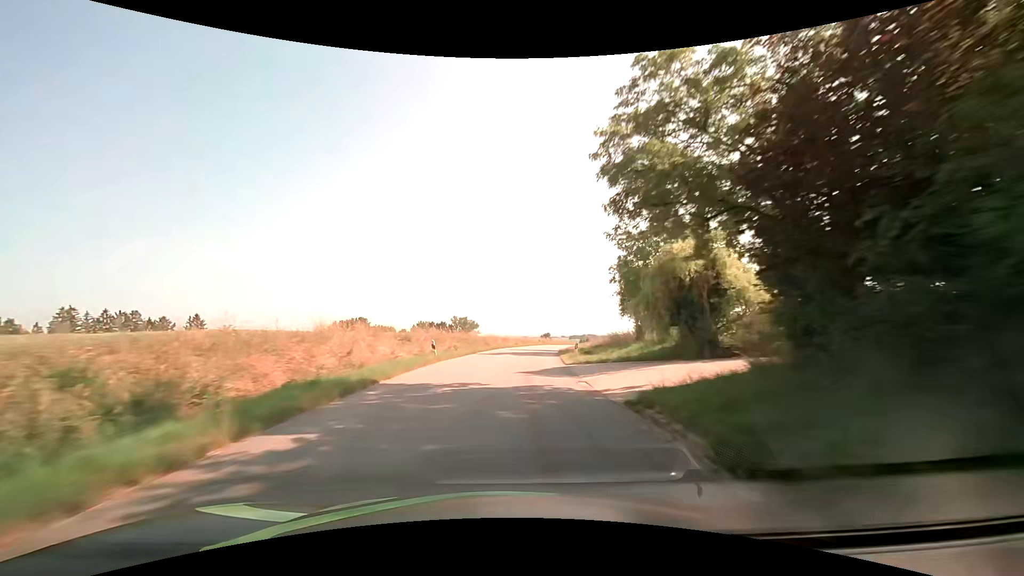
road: tertiary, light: Day
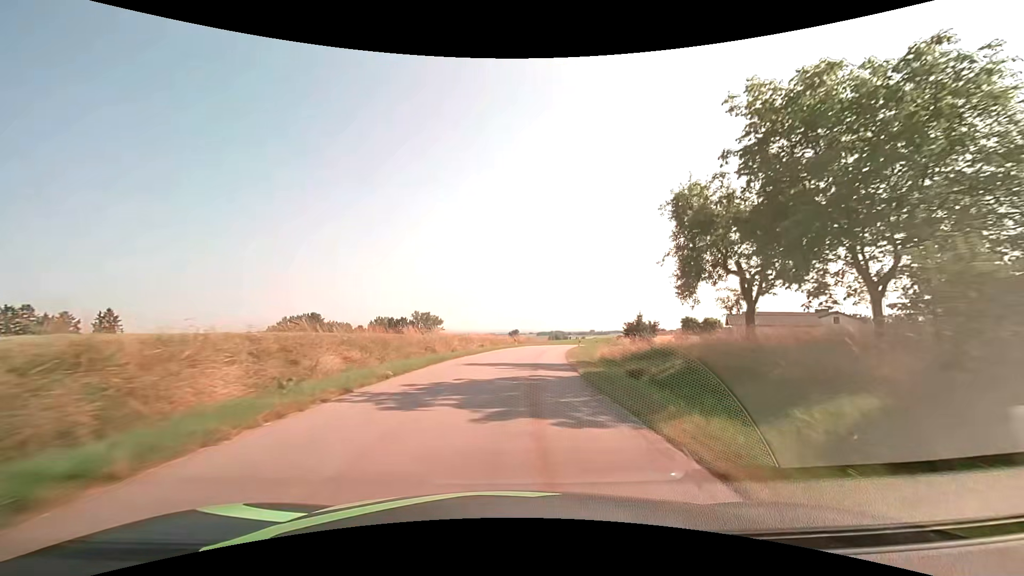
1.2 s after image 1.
(+0.4, +21.8) m; +3°
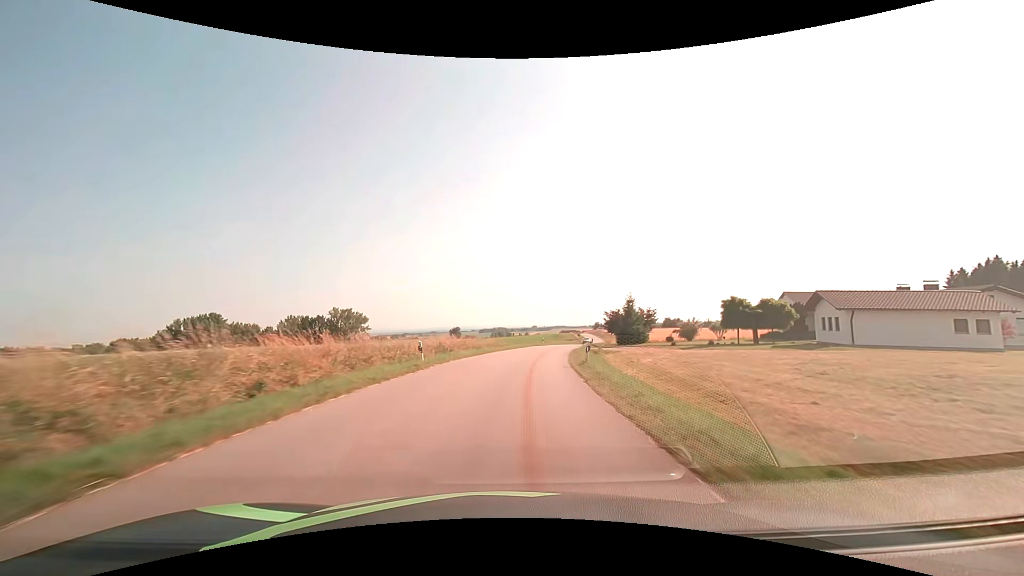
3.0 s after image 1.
(+2.1, +32.7) m; +7°
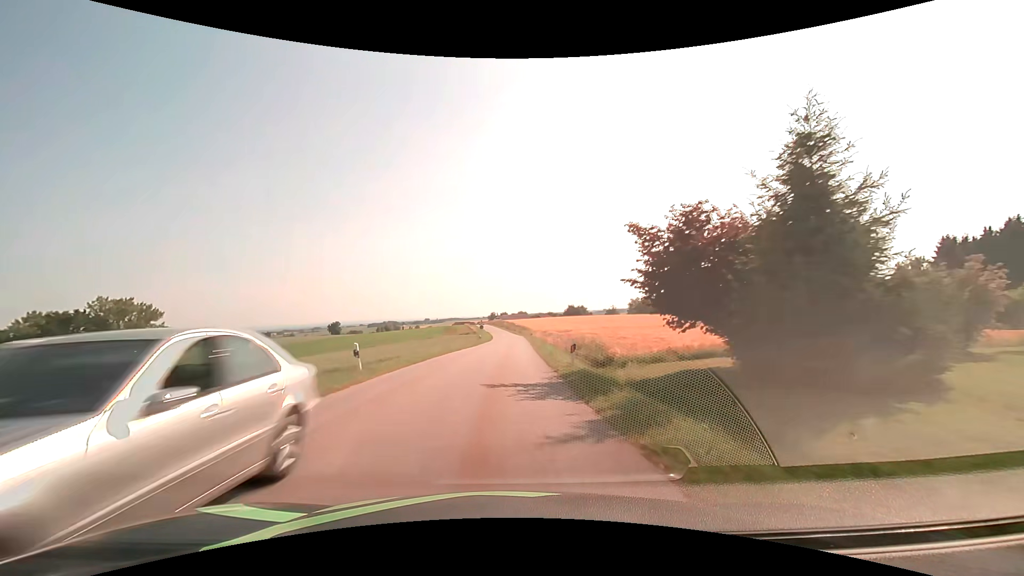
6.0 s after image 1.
(+6.2, +54.1) m; +12°
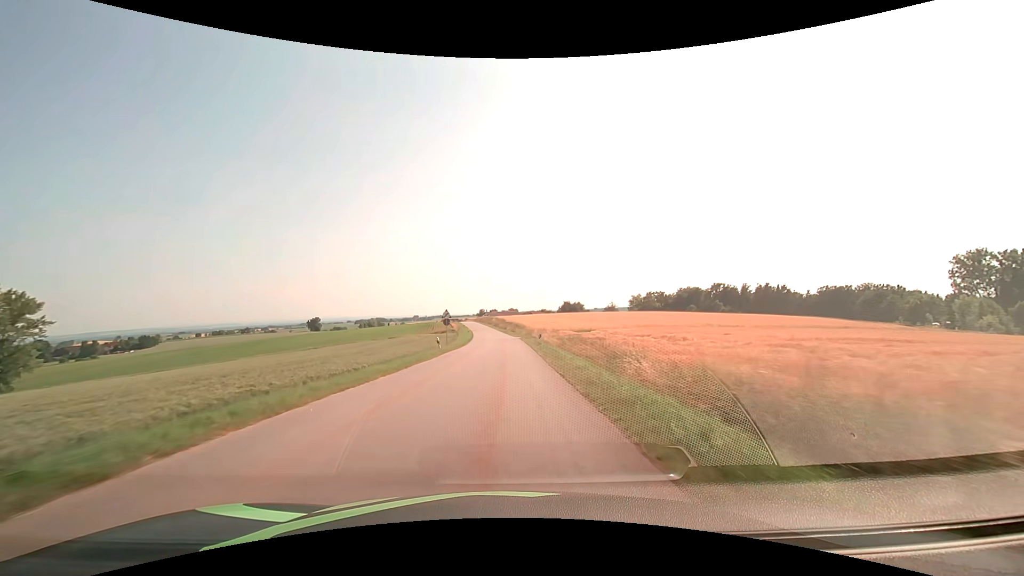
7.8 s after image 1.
(+0.2, +32.7) m; +1°
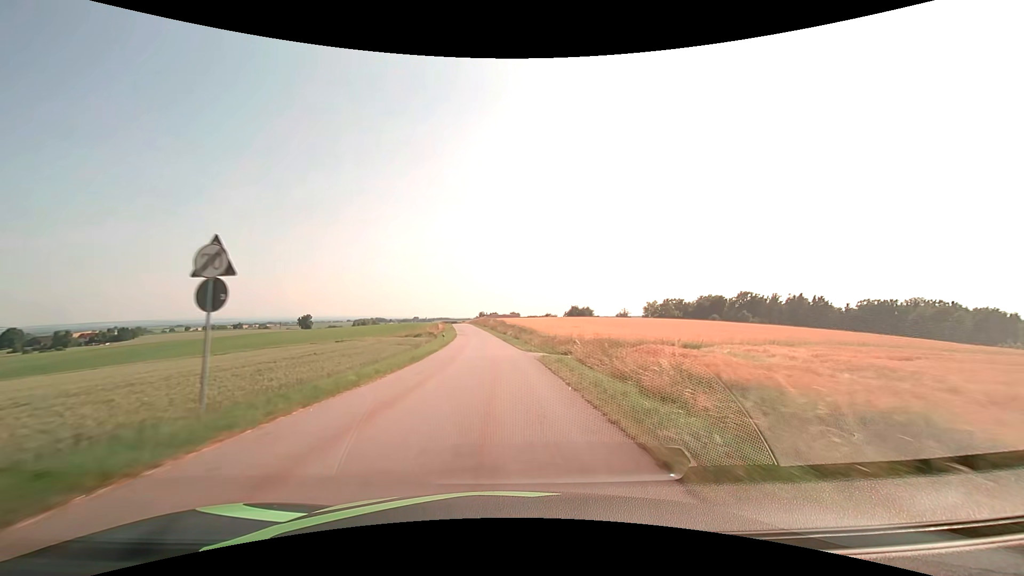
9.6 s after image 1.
(+0.1, +32.9) m; 0°
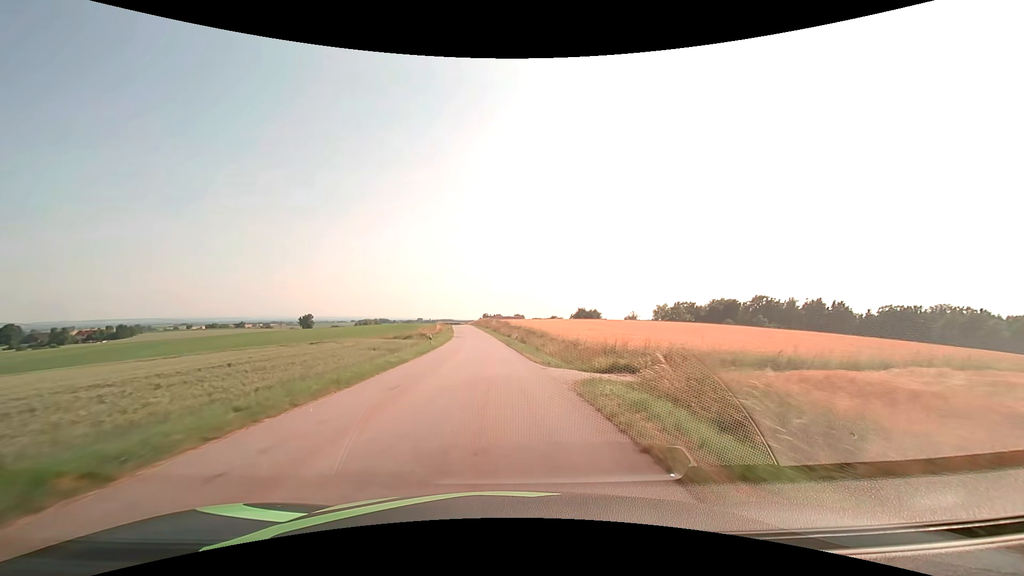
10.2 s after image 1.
(0.0, +11.2) m; 0°
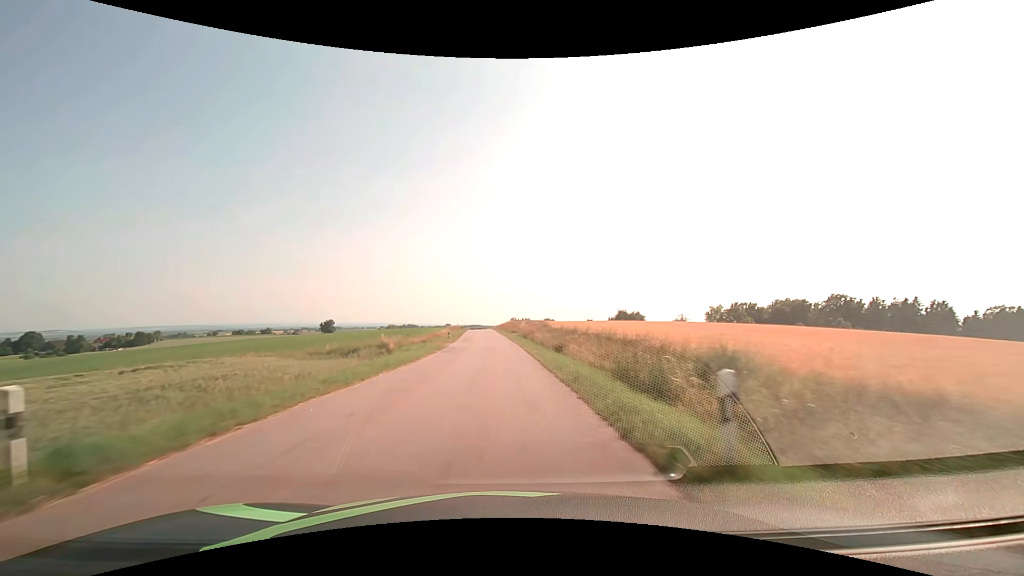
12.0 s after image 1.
(-0.9, +35.1) m; -3°
(0, +10) (0, +20) (-1, +30) (-1, +40) (-1, +50) (-2, +60) (-3, +70) (-3, +80) (-4, +90) (-4, +100) m
